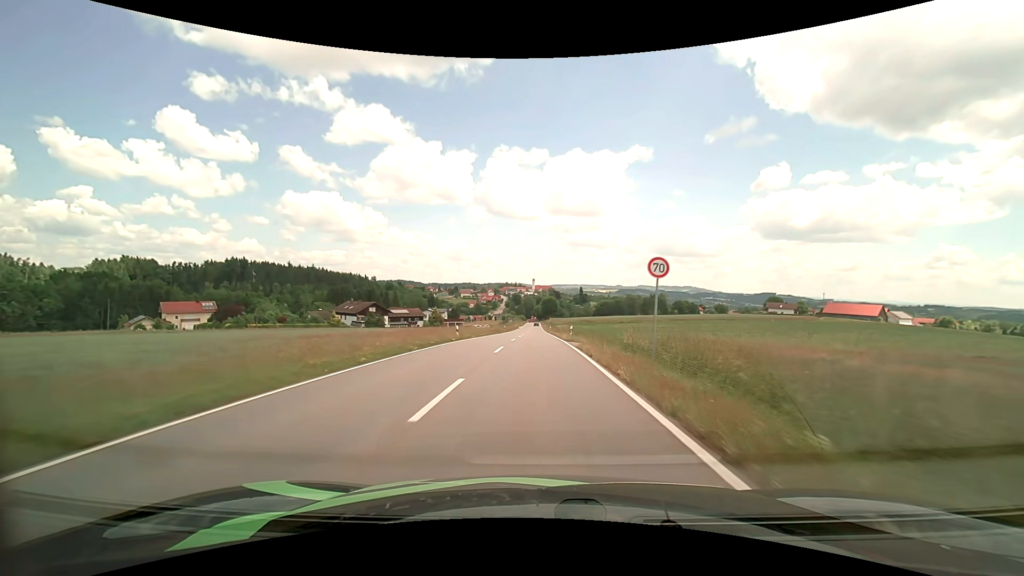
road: tertiary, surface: asphalt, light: Day
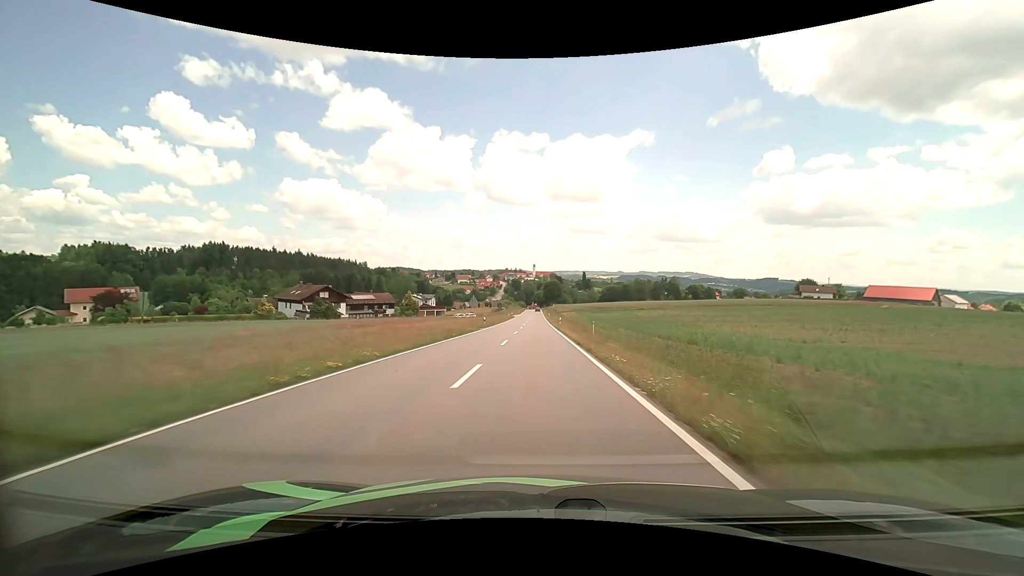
(-0.1, +34.0) m; 0°
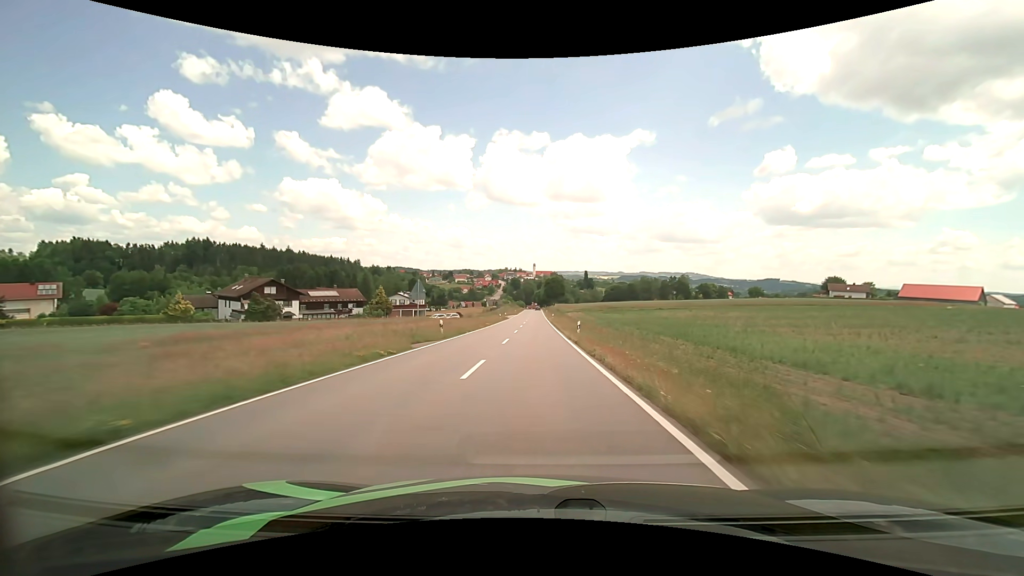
(0.0, +23.2) m; 0°
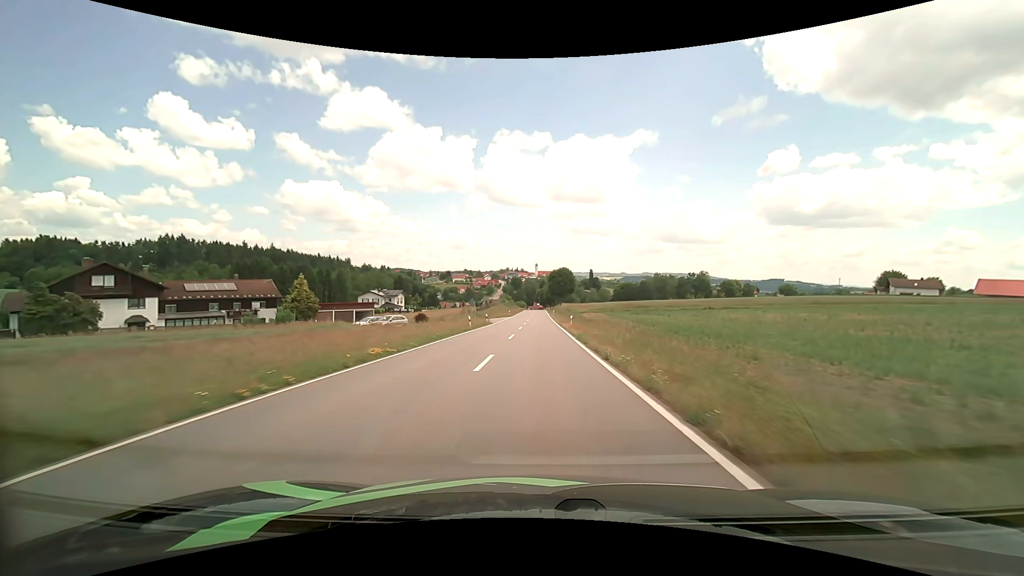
(-0.2, +35.9) m; 0°
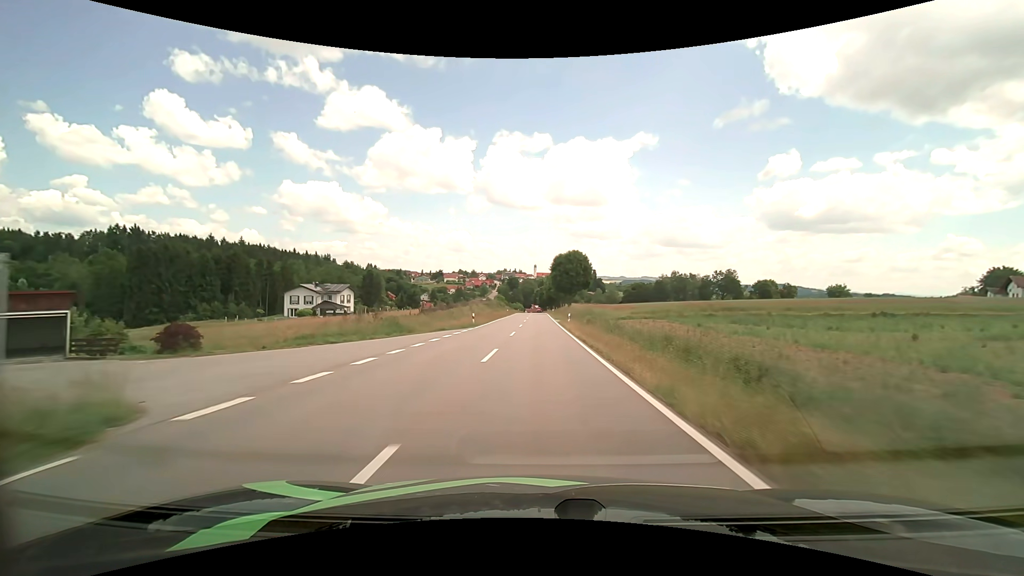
(+0.2, +47.5) m; 0°
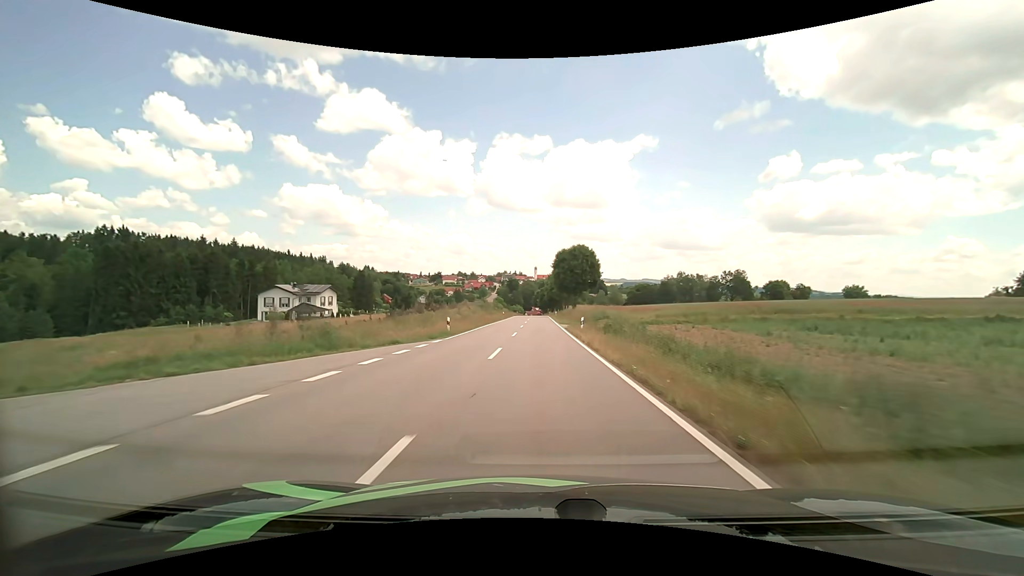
(0.0, +11.5) m; 0°
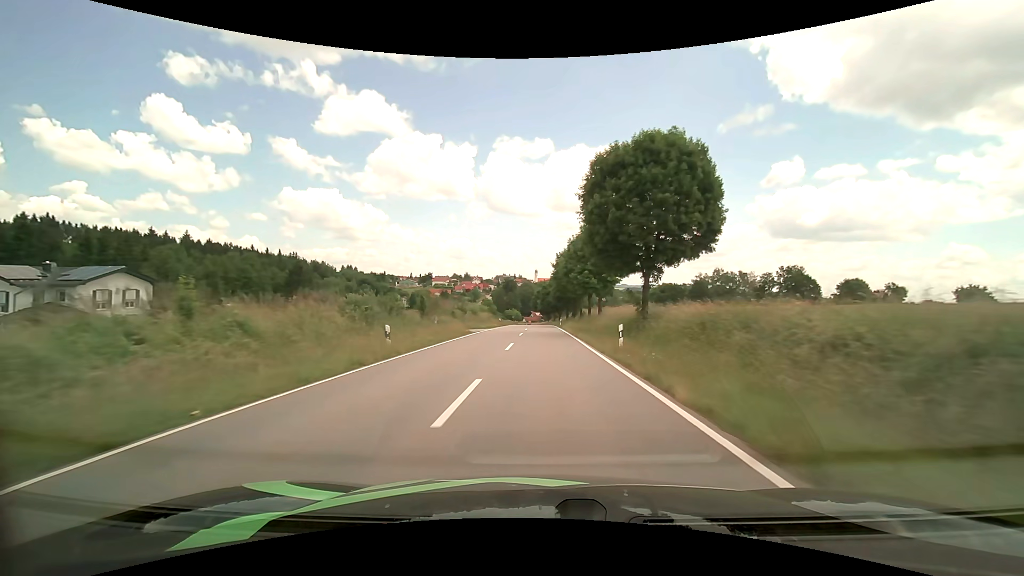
(-0.1, +57.4) m; 0°
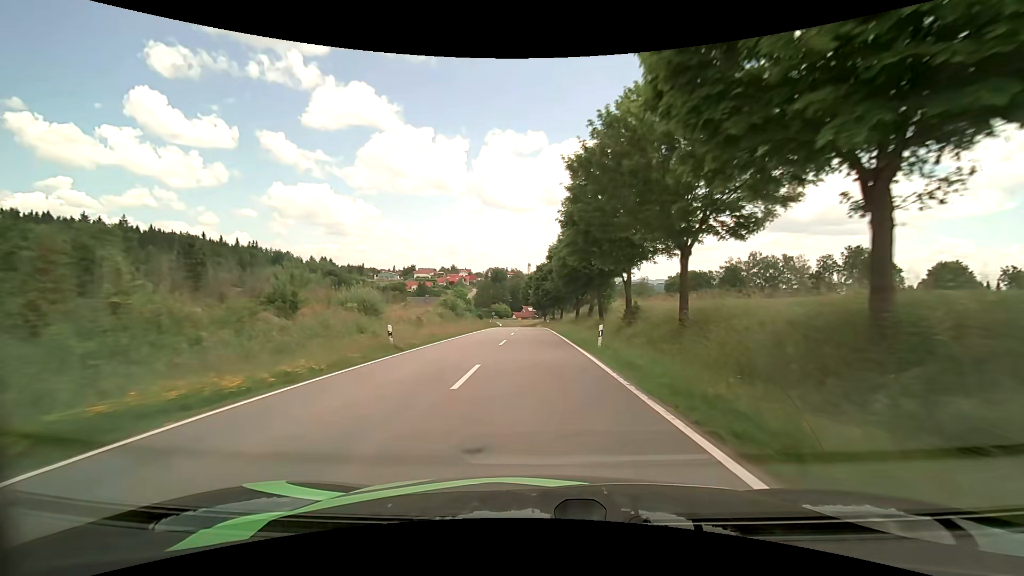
(+0.4, +46.1) m; +1°
(0, +10) (0, +20) (0, +30) (0, +40) (0, +50) (0, +60) (-1, +70) (-1, +80) (-2, +90) (-3, +100) m
